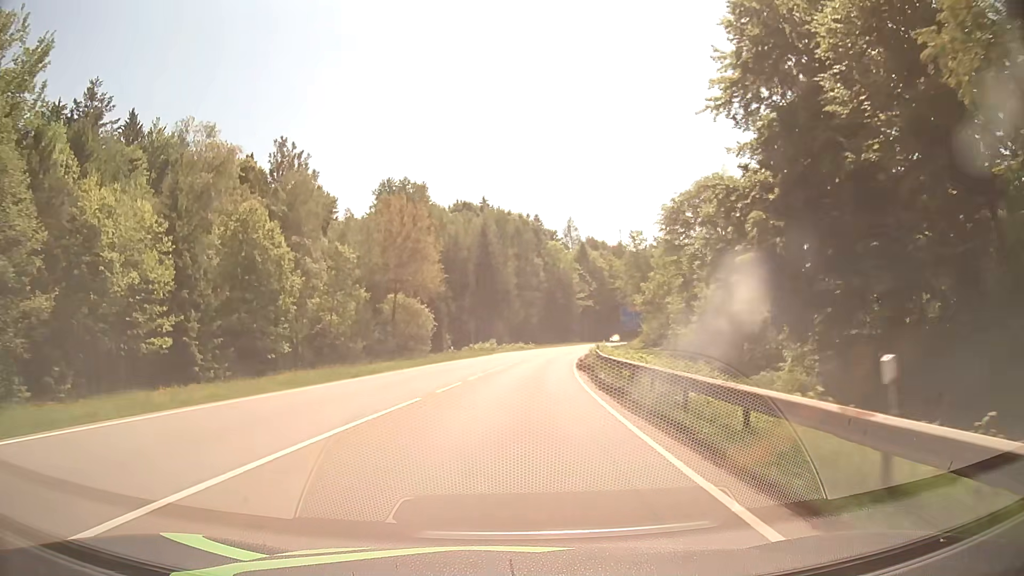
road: secondary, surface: asphalt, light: Day
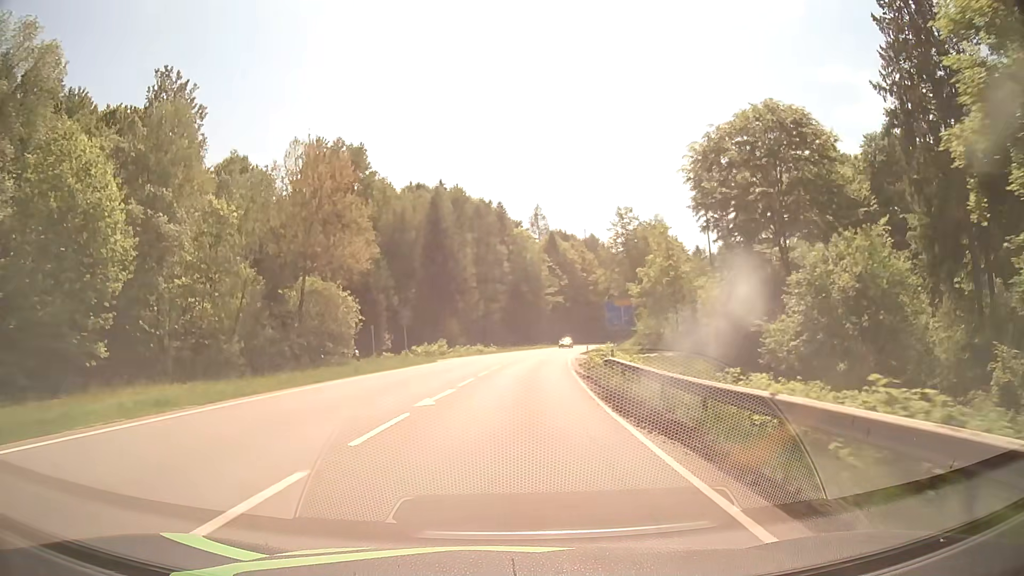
(+0.4, +21.5) m; +3°
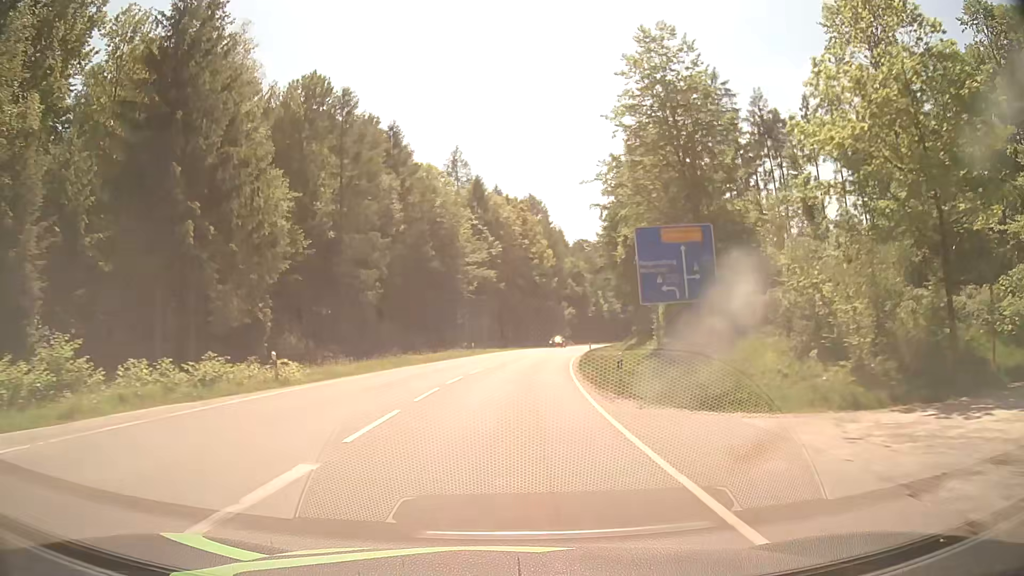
(+3.5, +53.5) m; +7°
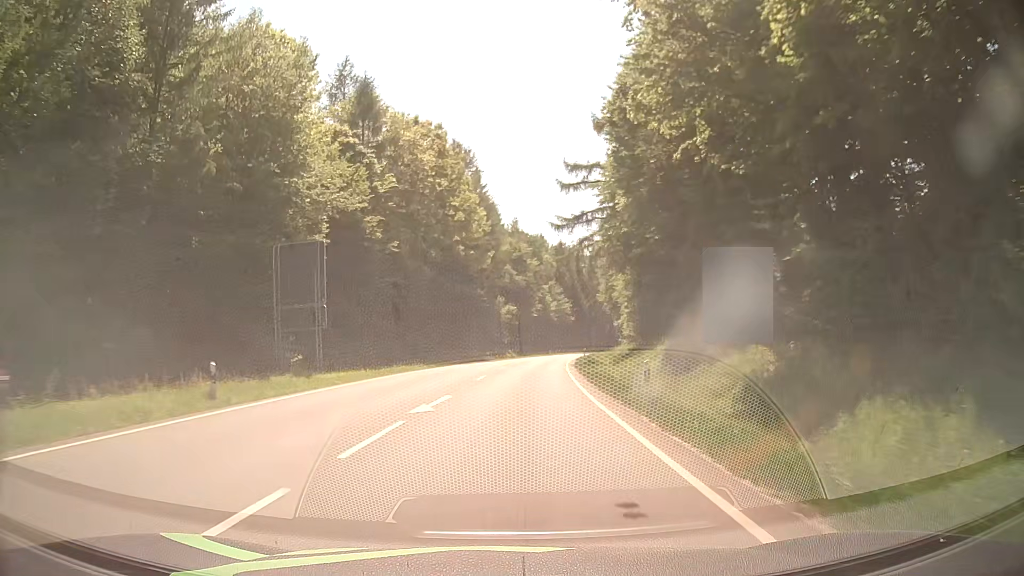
(+2.1, +42.9) m; +6°
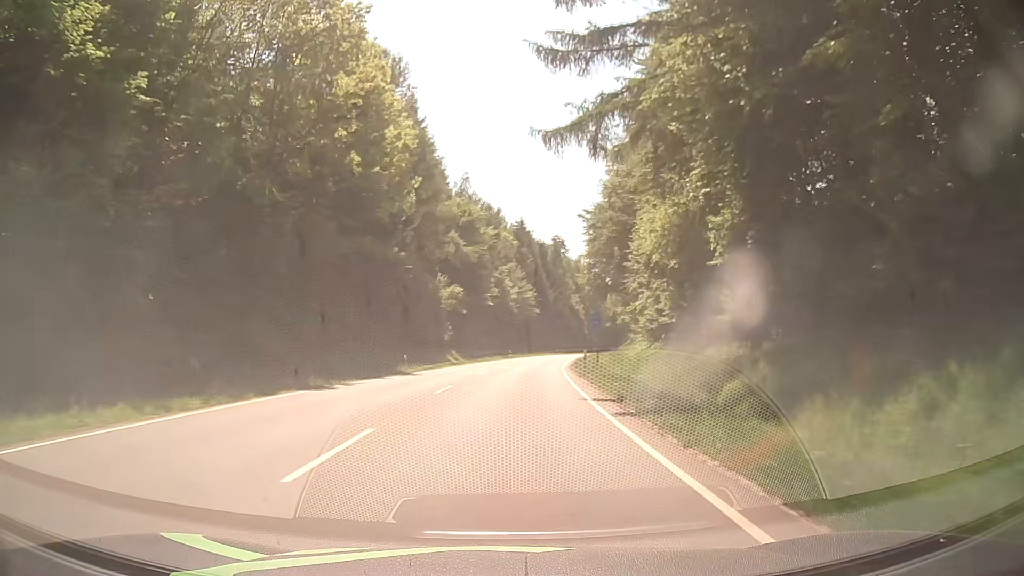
(+1.0, +32.2) m; +4°
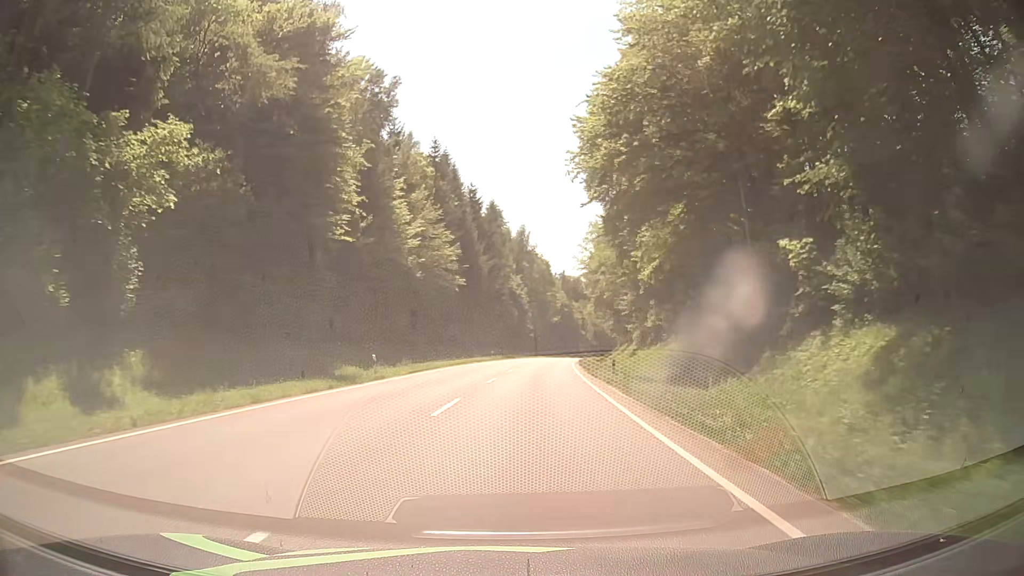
(+2.8, +53.7) m; +6°
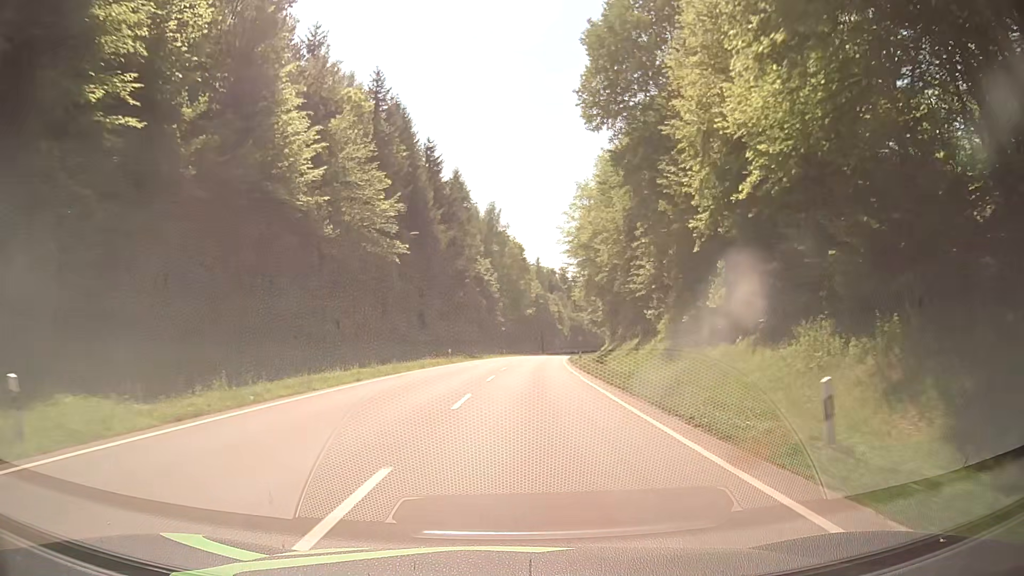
(+0.6, +21.6) m; +2°
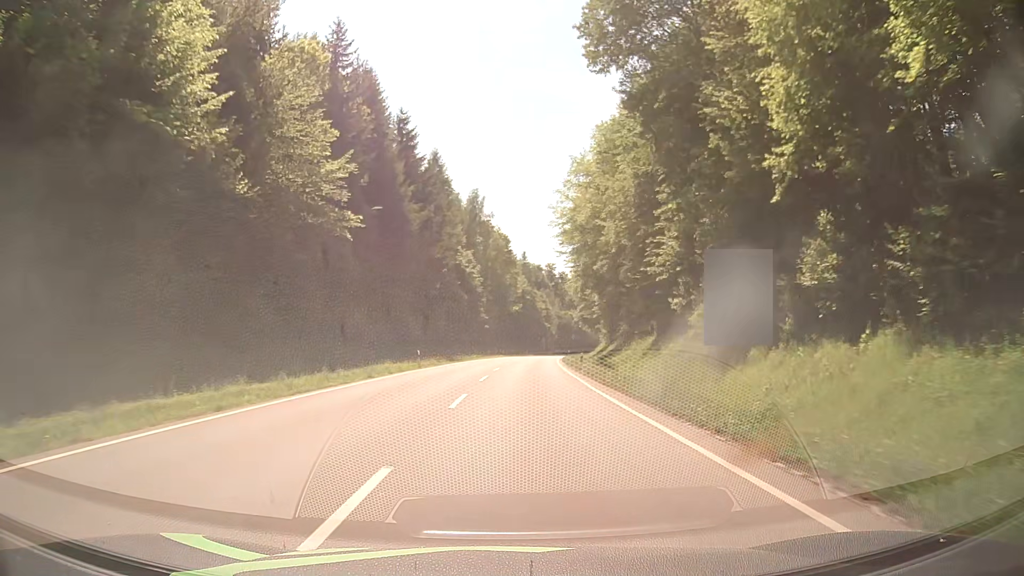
(+0.2, +10.8) m; +1°
(0, +10) (0, +20) (+1, +30) (+1, +40) (+2, +50) (+3, +60) (+4, +70) (+5, +80) (+6, +90) (+7, +100) m
